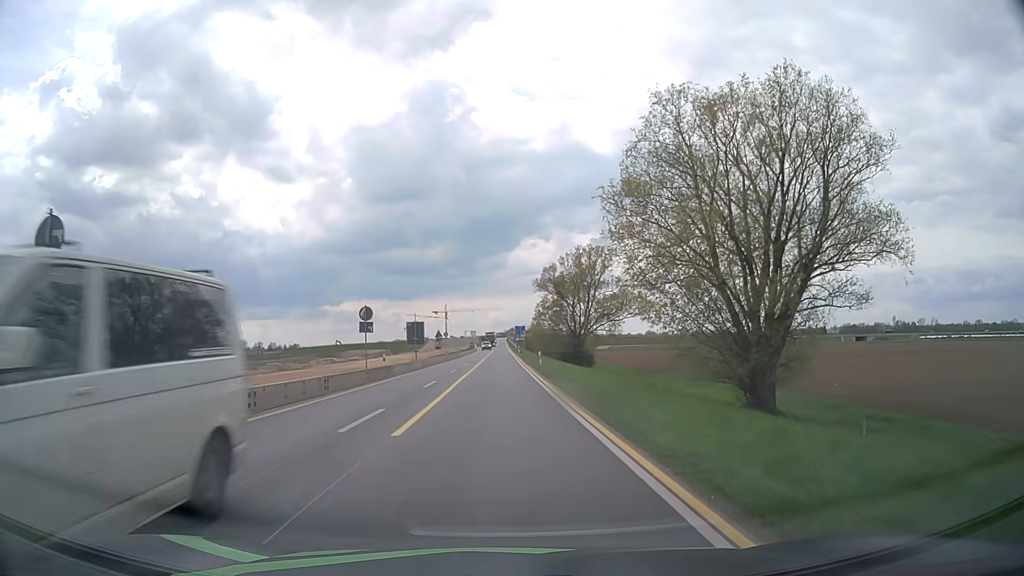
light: Day
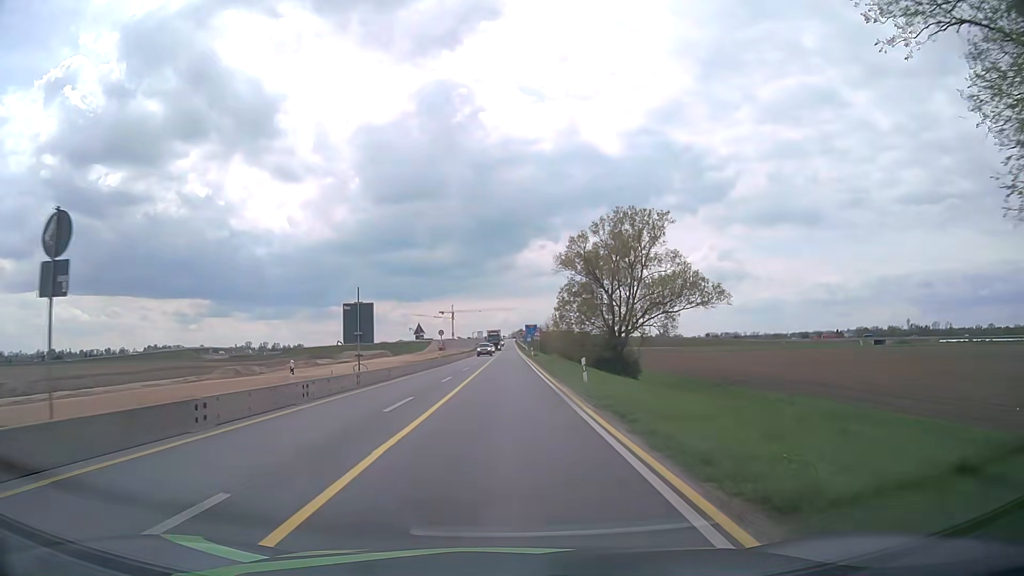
(-0.2, +20.9) m; -1°
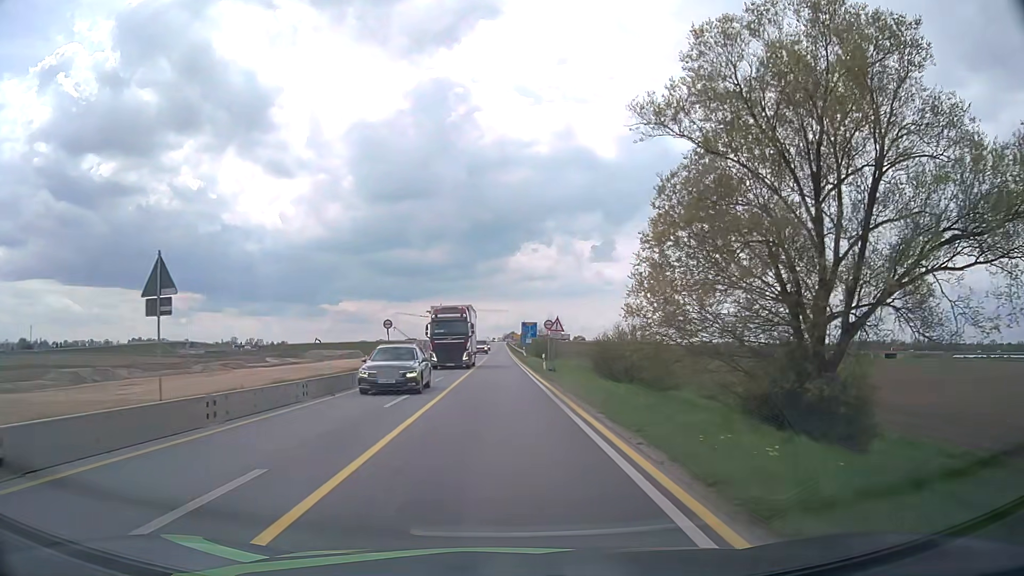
(+0.2, +35.1) m; +1°
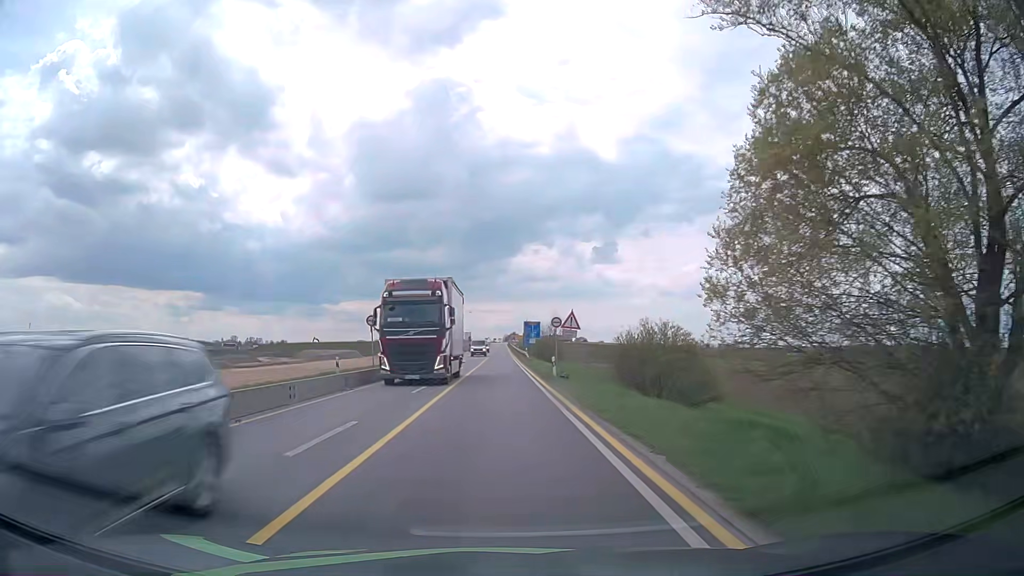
(0.0, +7.0) m; 0°
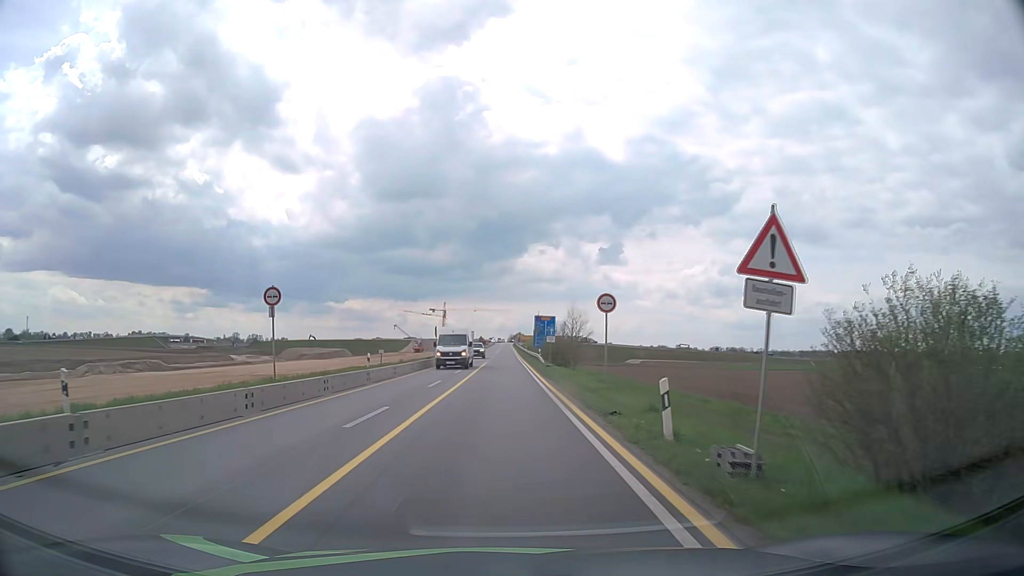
(0.0, +21.1) m; 0°
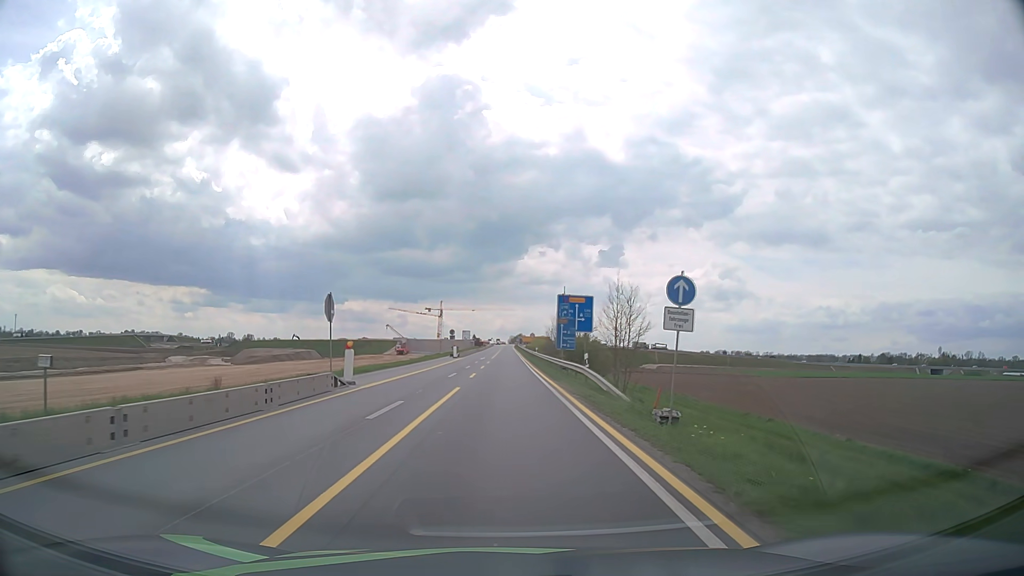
(-0.1, +35.3) m; 0°
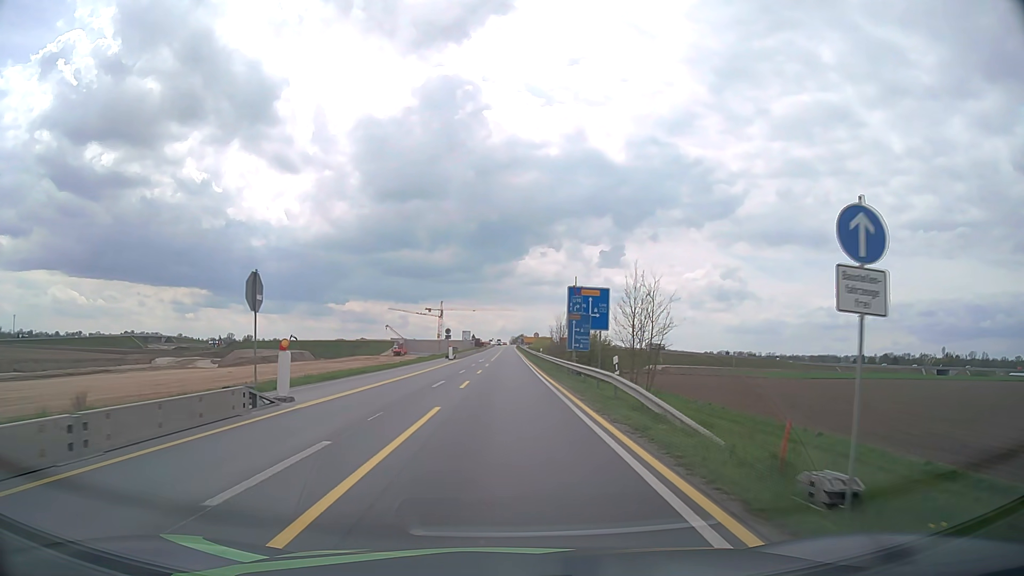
(0.0, +7.0) m; 0°
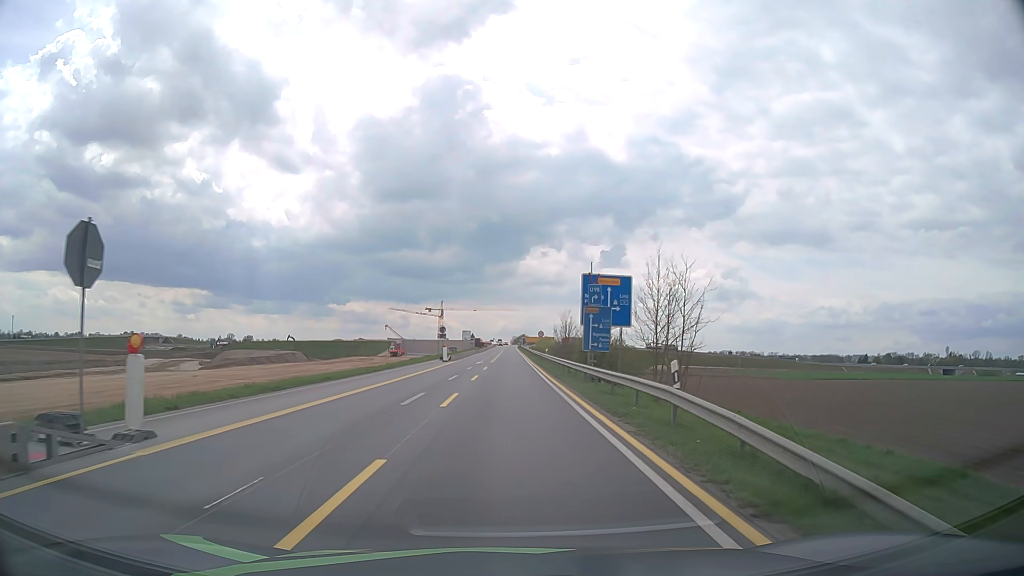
(0.0, +7.0) m; 0°
(0, +10) (0, +20) (0, +30) (0, +40) (0, +50) (0, +60) (0, +70) (+1, +80) (+1, +90) (+1, +100) m
